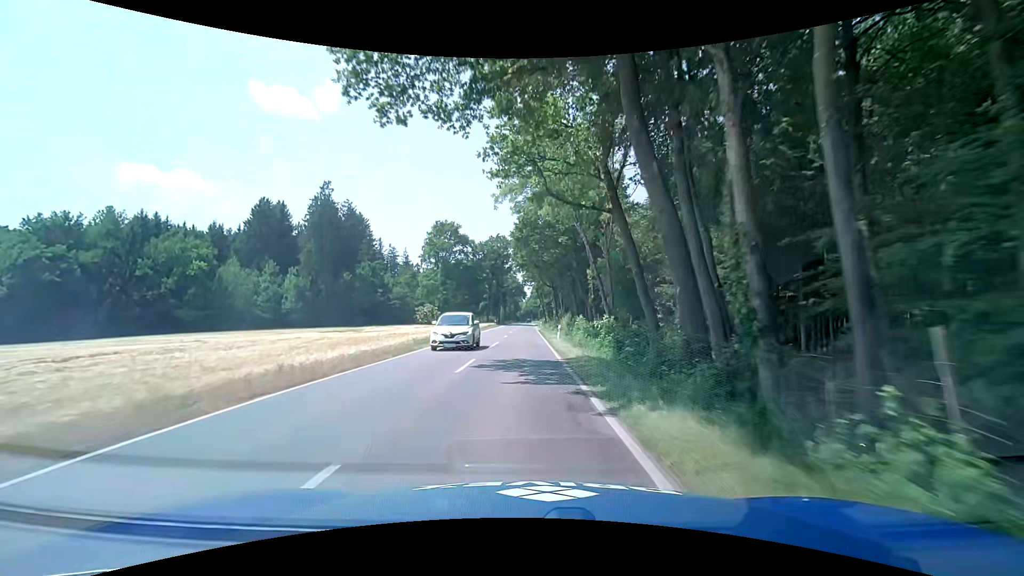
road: tertiary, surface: asphalt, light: Day
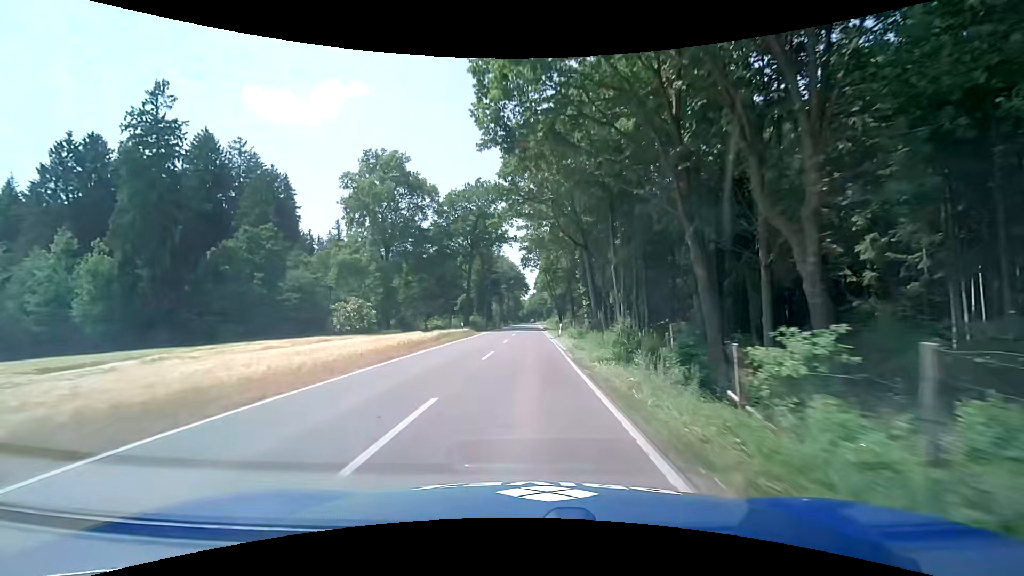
(-0.3, +44.4) m; 0°
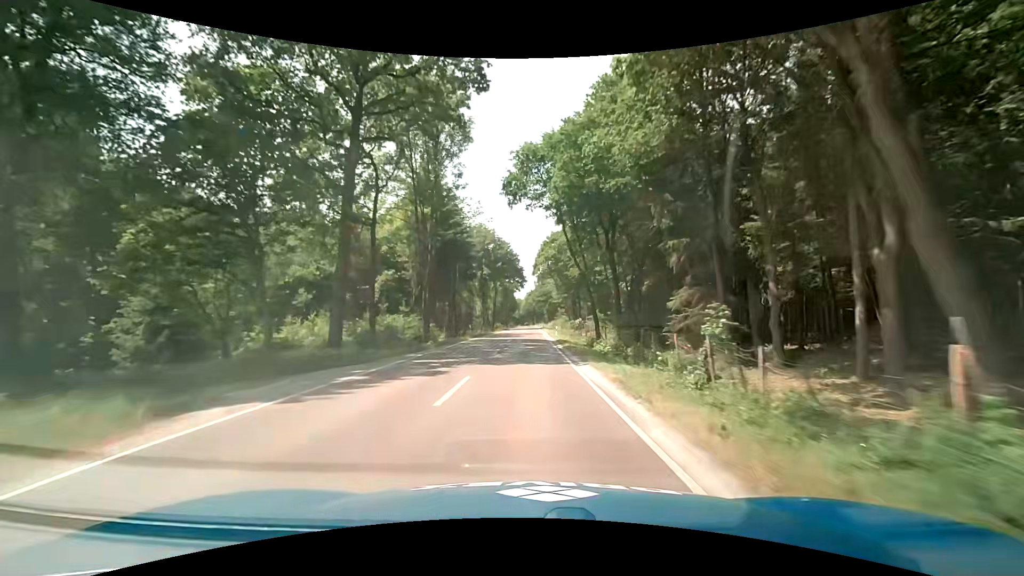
(0.0, +44.5) m; 0°
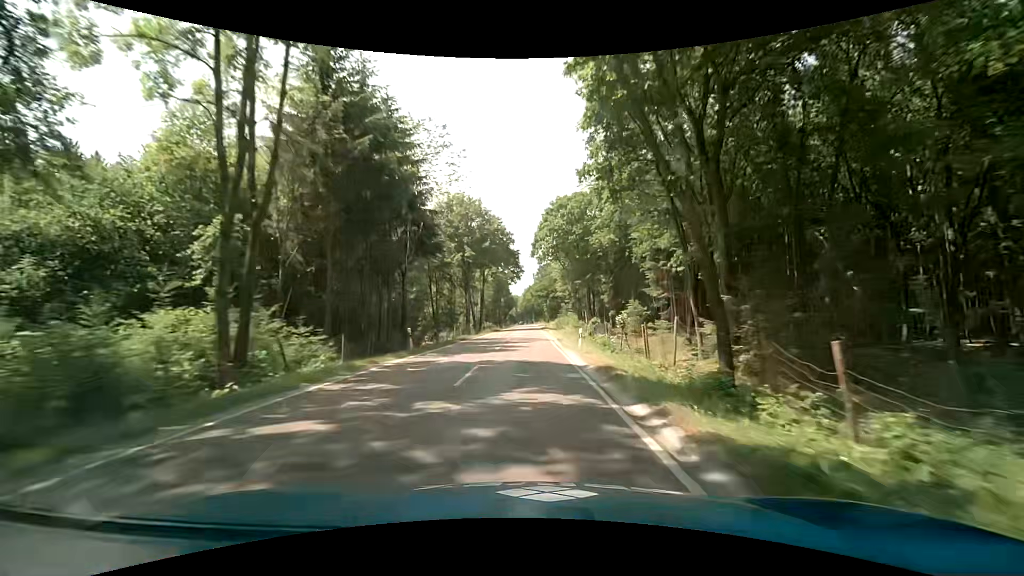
(+0.1, +22.0) m; 0°
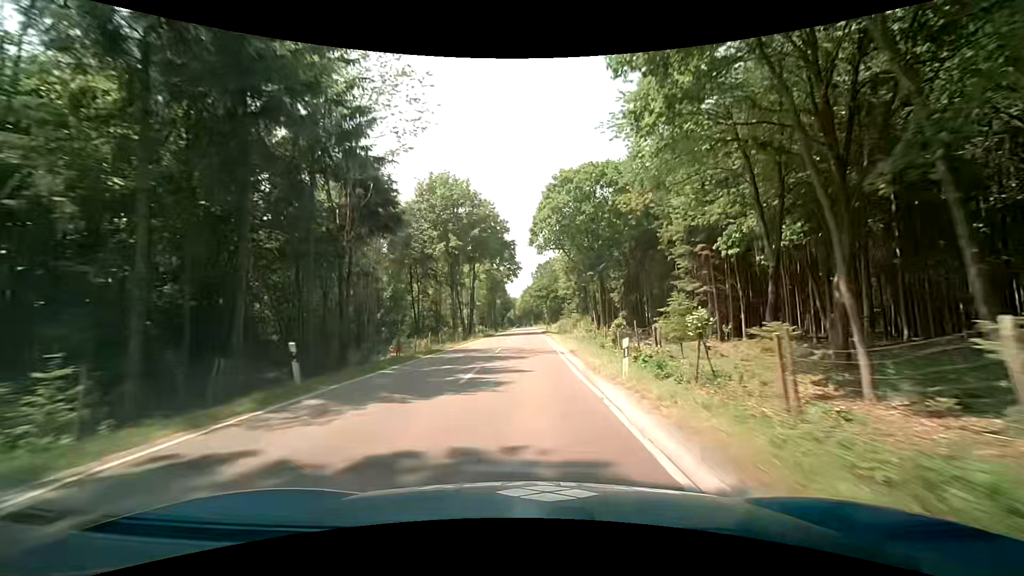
(0.0, +11.0) m; +1°
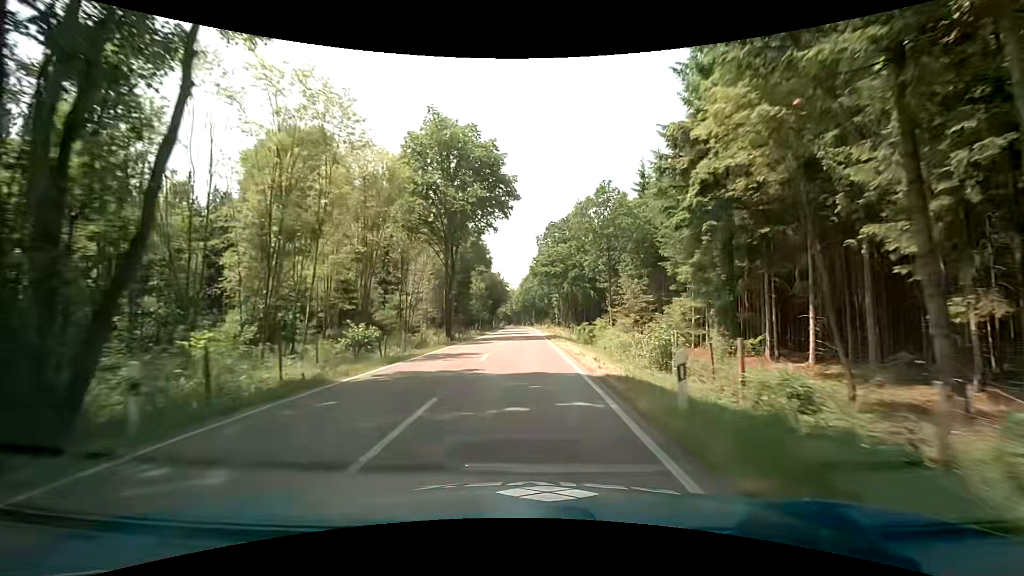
(-0.6, +54.7) m; 0°
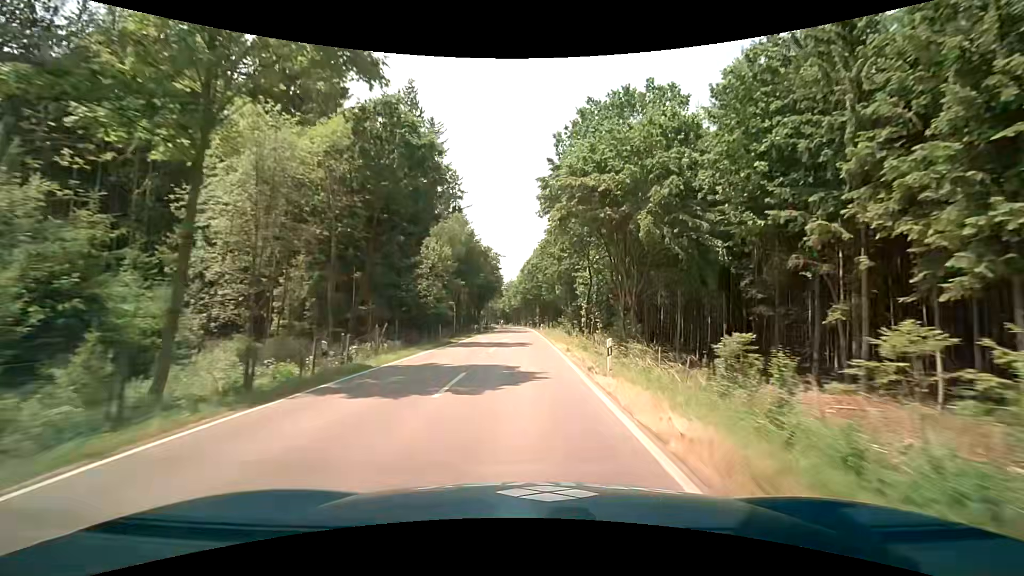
(-0.7, +43.9) m; -1°
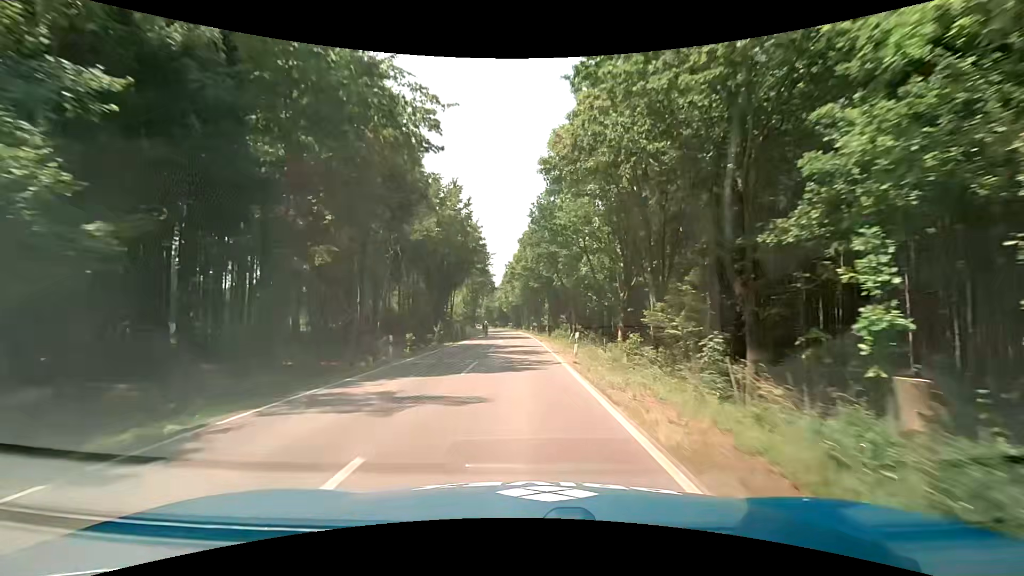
(-0.4, +43.9) m; -1°
(0, +10) (0, +20) (0, +30) (0, +40) (-1, +50) (-1, +60) (-1, +70) (-2, +80) (-2, +90) (-3, +100) m
